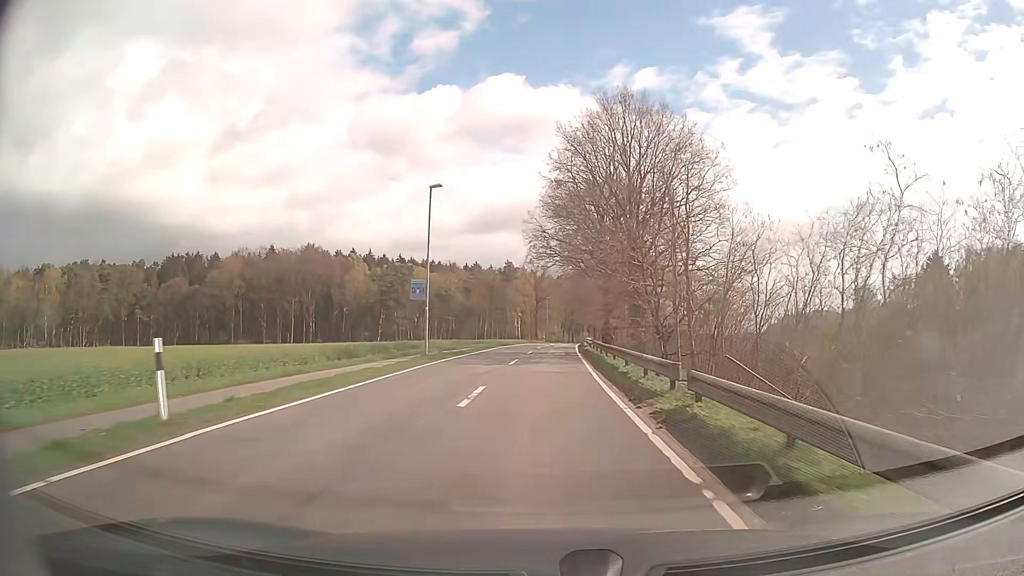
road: tertiary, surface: asphalt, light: Day
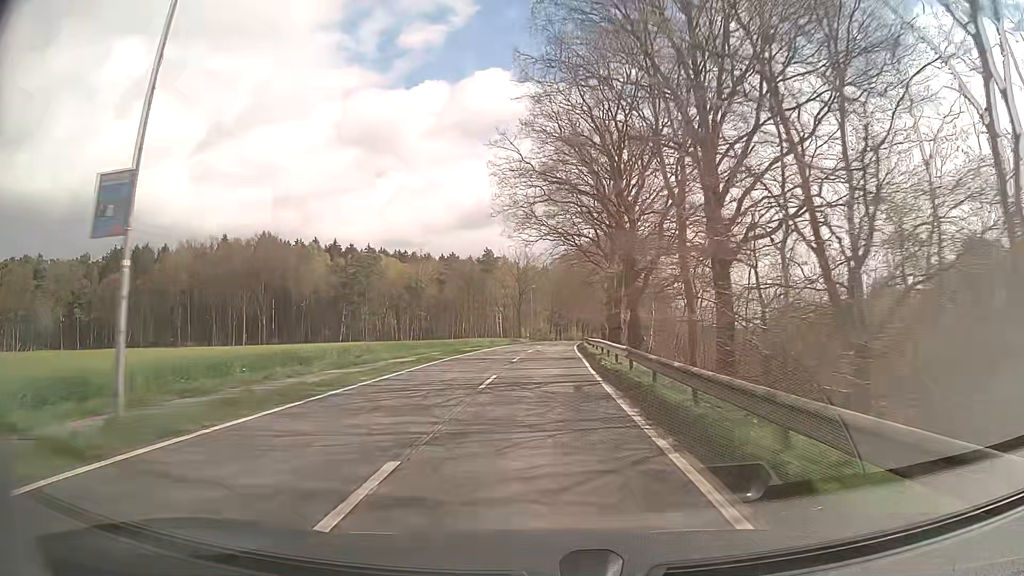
(+0.2, +21.8) m; +1°
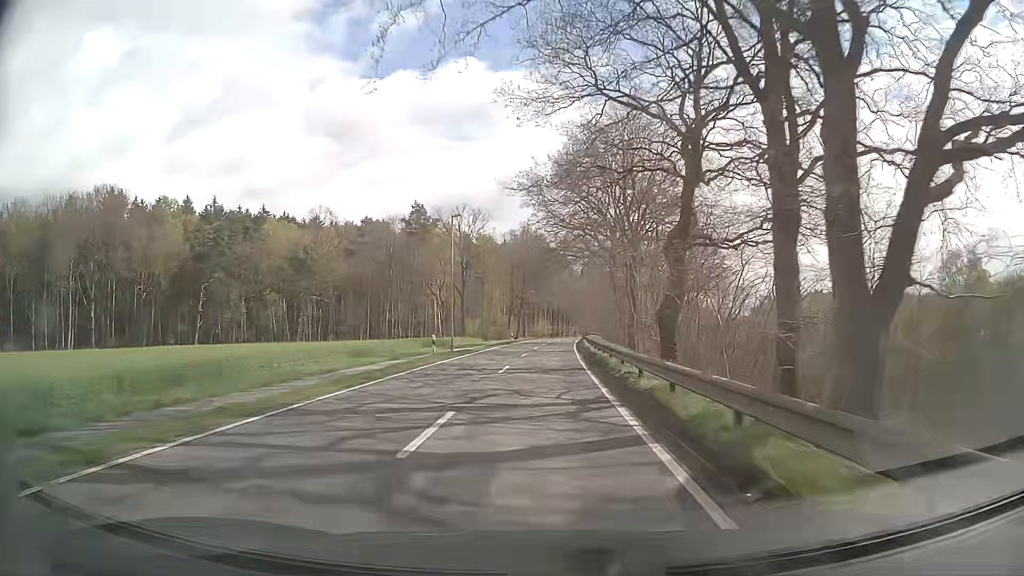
(+1.3, +55.1) m; +3°
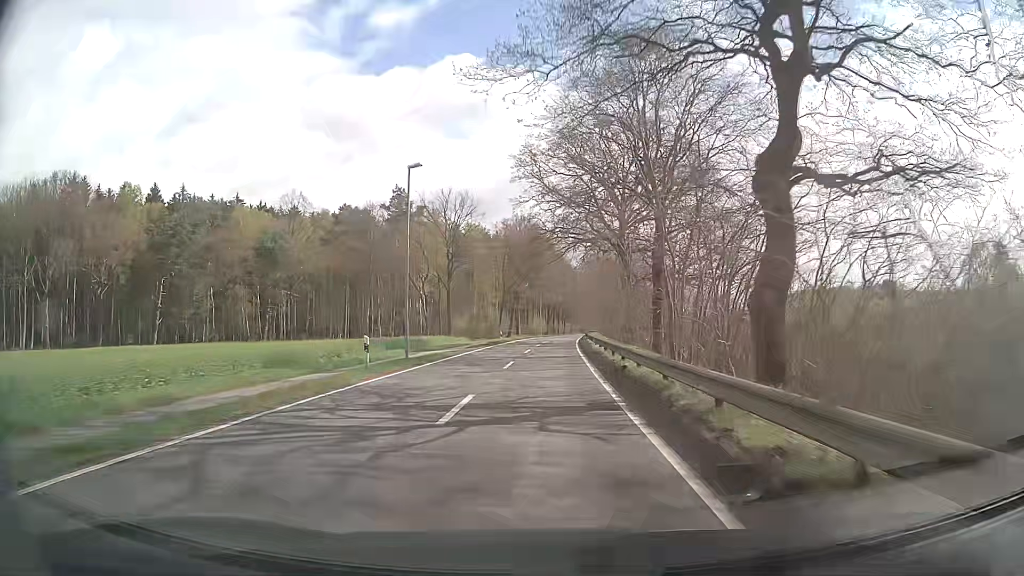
(0.0, +11.2) m; 0°
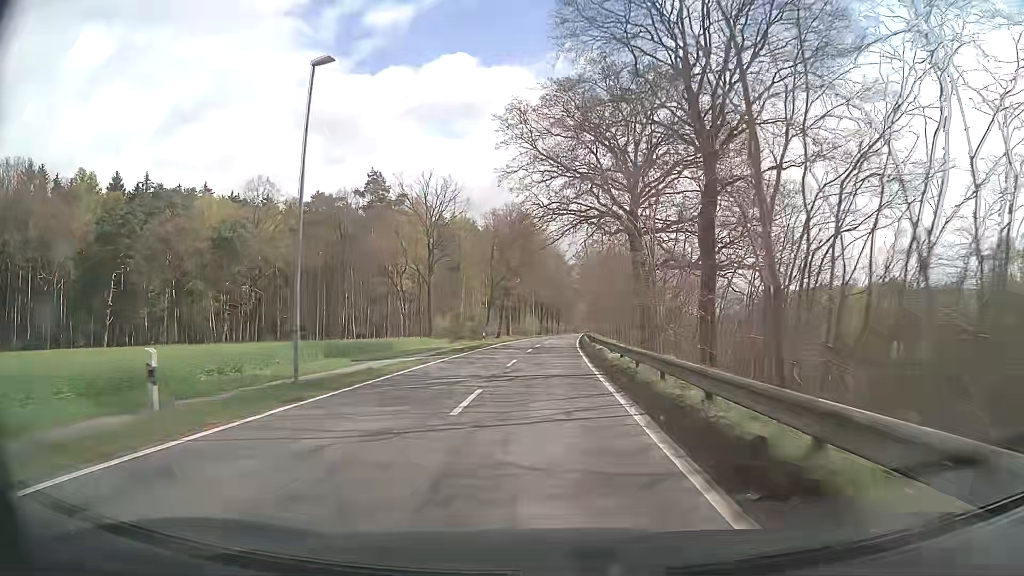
(+0.1, +11.2) m; +1°
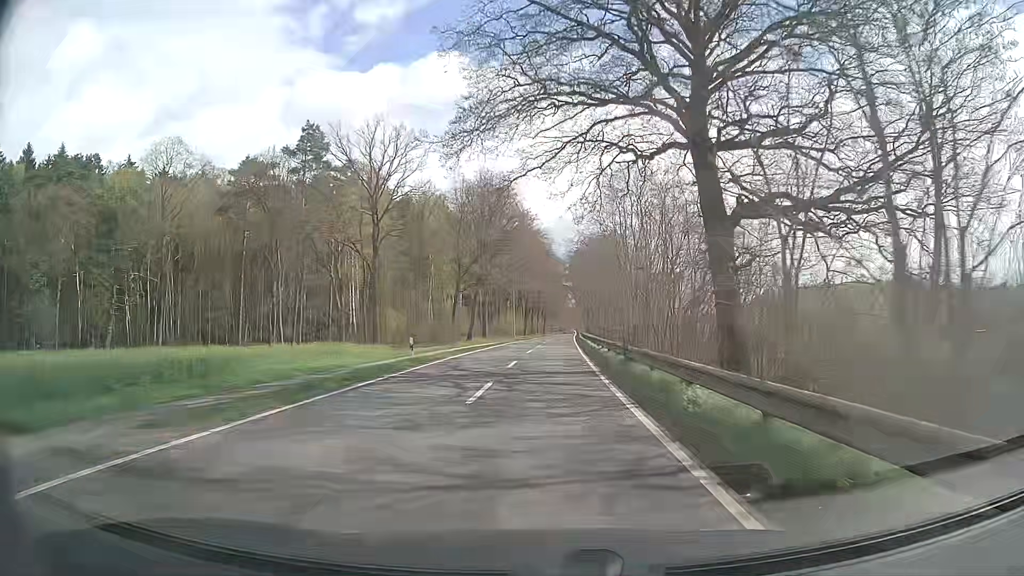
(+0.1, +22.6) m; +1°
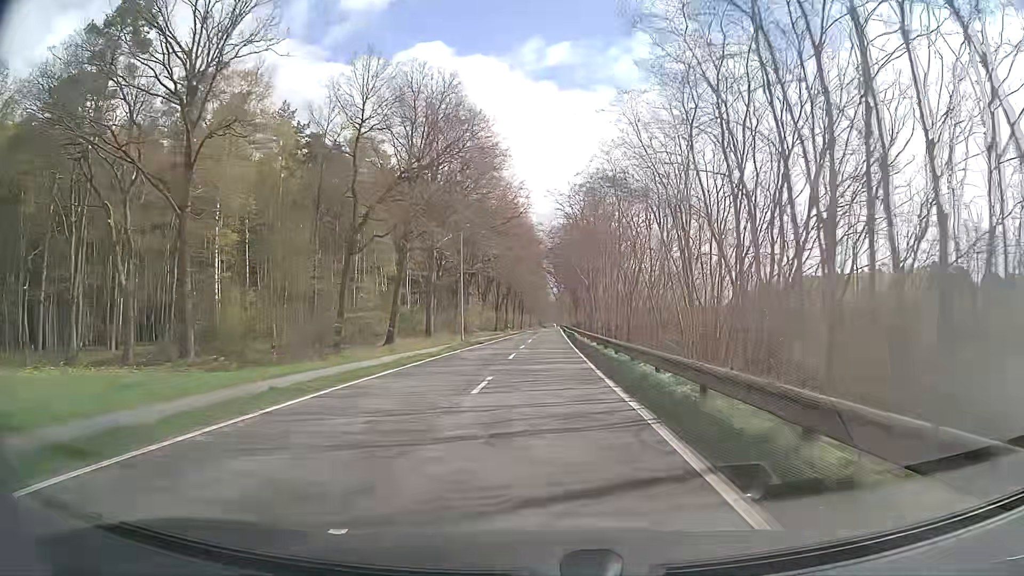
(+0.4, +33.3) m; +2°
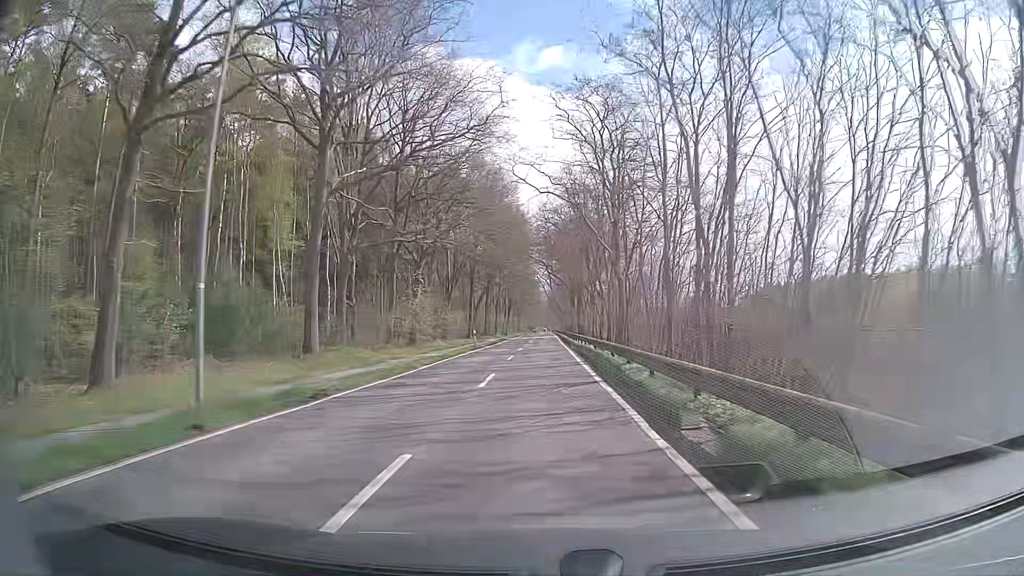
(+0.1, +32.4) m; 0°
(0, +10) (0, +20) (0, +30) (0, +40) (0, +50) (0, +60) (0, +70) (+1, +80) (+1, +90) (+1, +100) m
